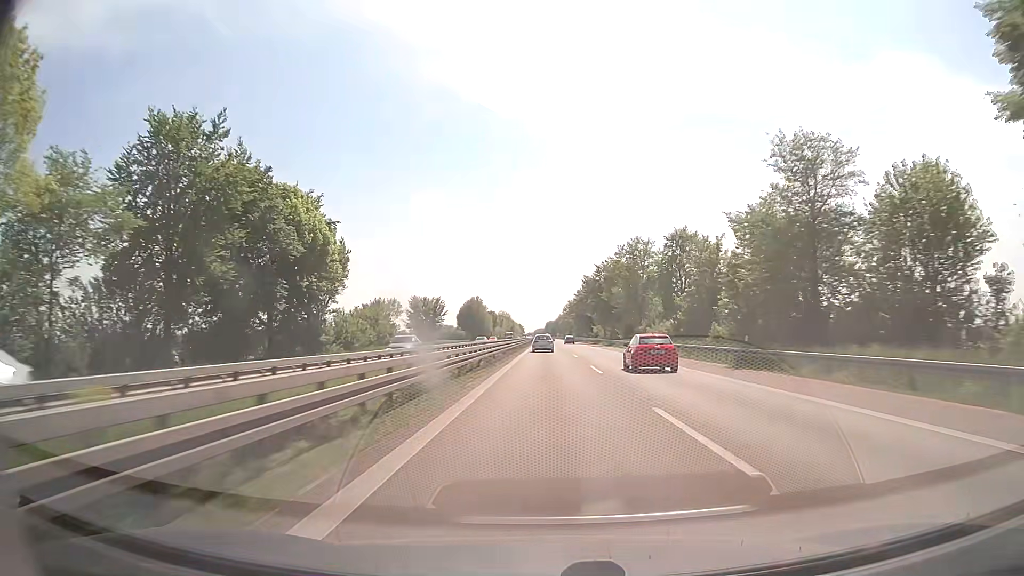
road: trunk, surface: asphalt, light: Day
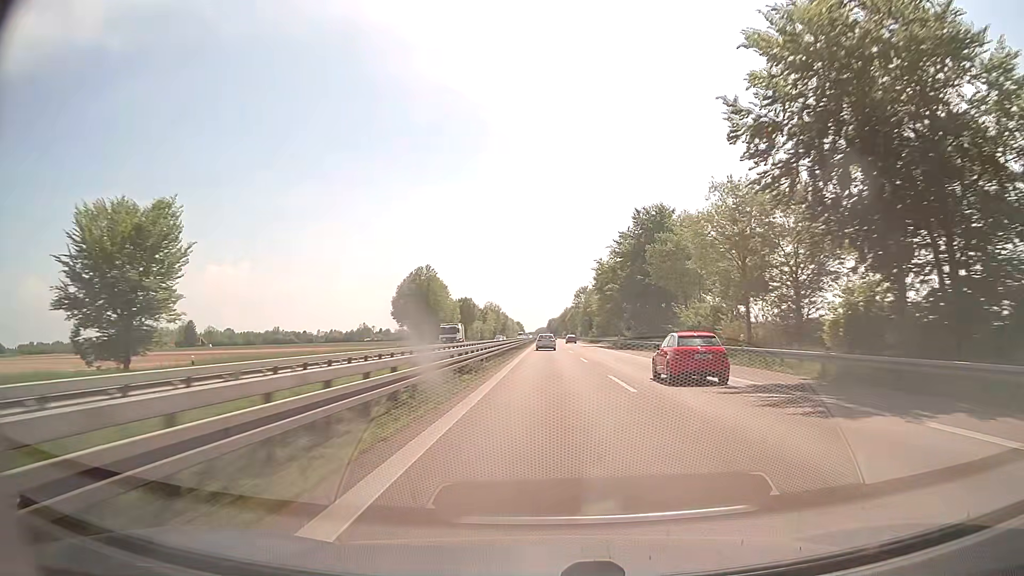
(0.0, +98.1) m; 0°
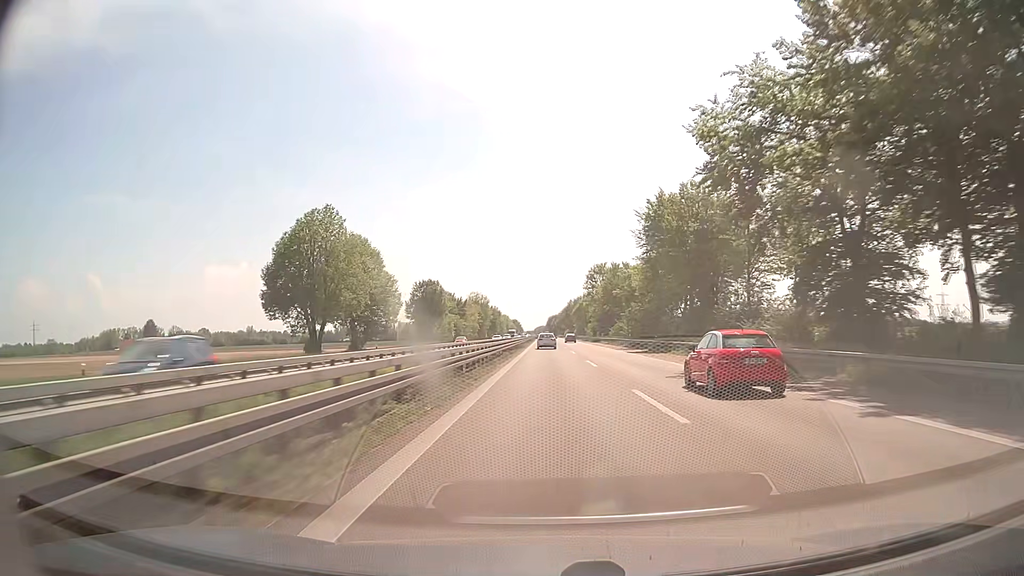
(0.0, +59.6) m; 0°
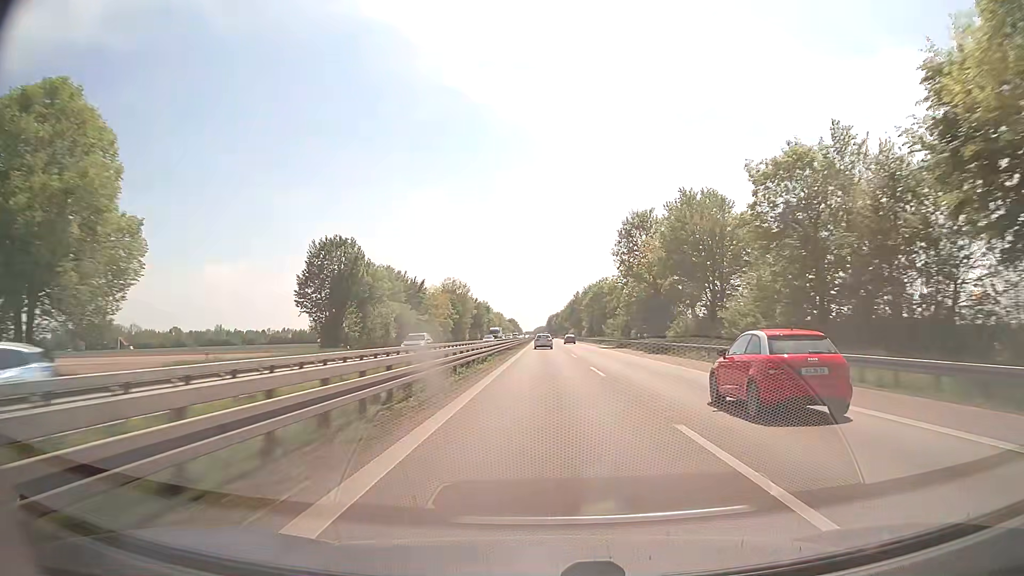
(+0.2, +60.0) m; 0°
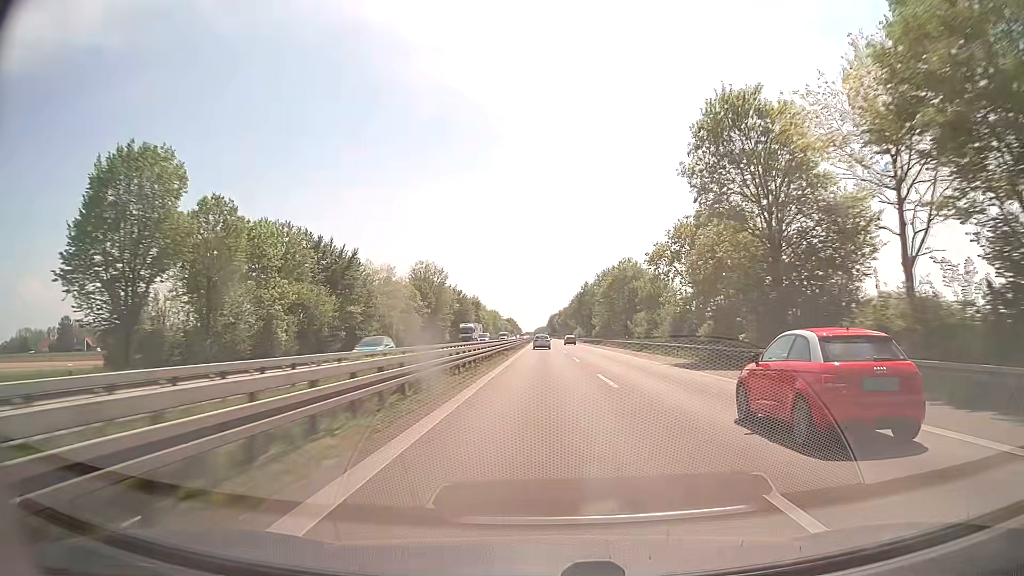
(-0.1, +40.3) m; 0°
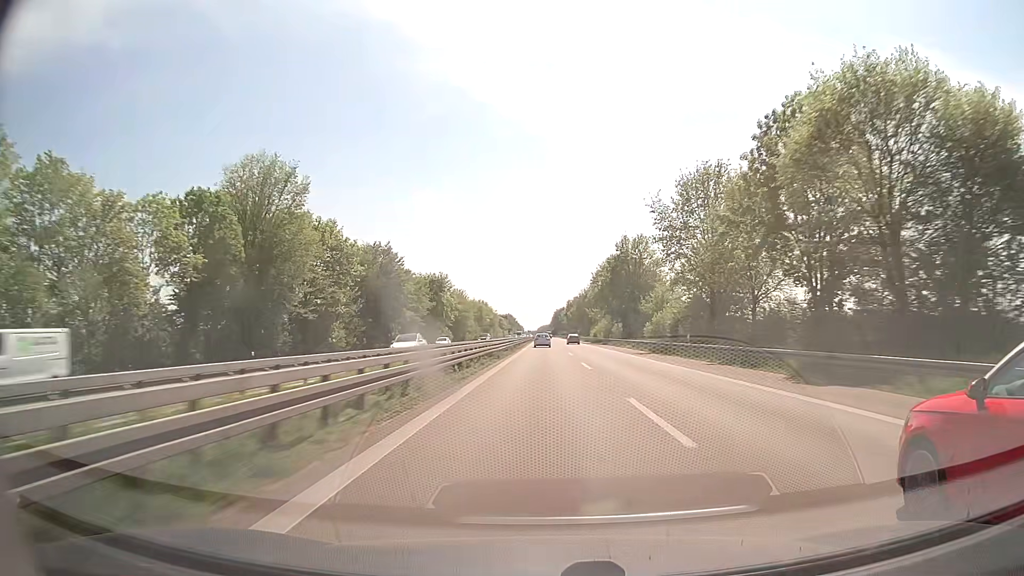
(-0.2, +81.1) m; 0°
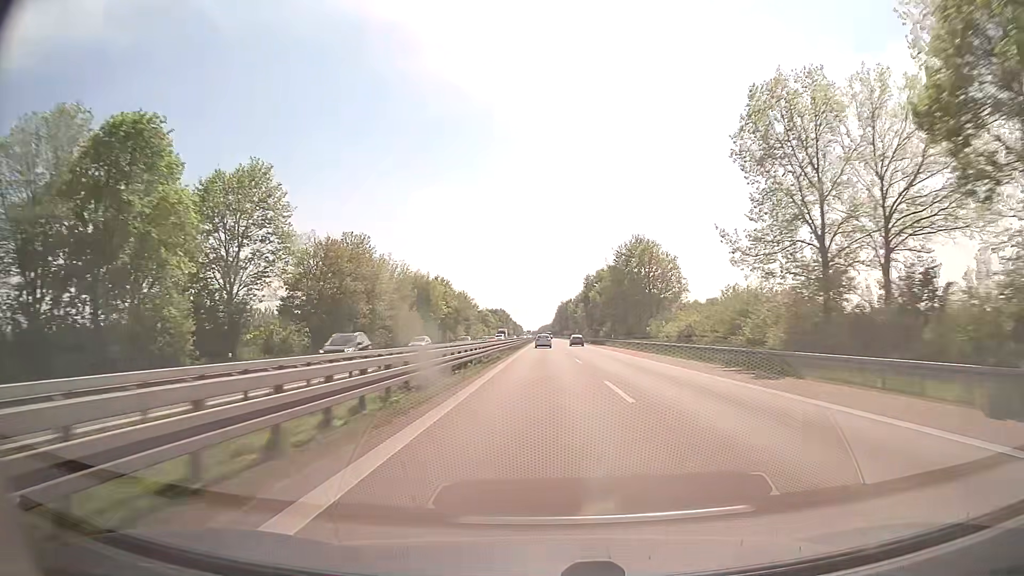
(-0.3, +102.0) m; 0°
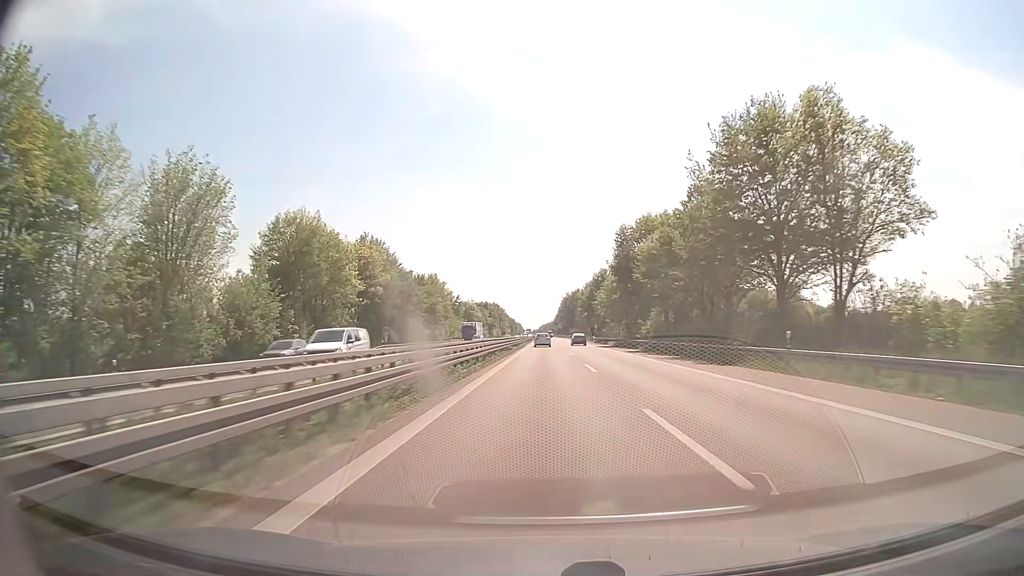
(+0.1, +61.4) m; 0°
(0, +10) (0, +20) (0, +30) (0, +40) (0, +50) (0, +60) (0, +70) (0, +80) (0, +90) (0, +100) m
